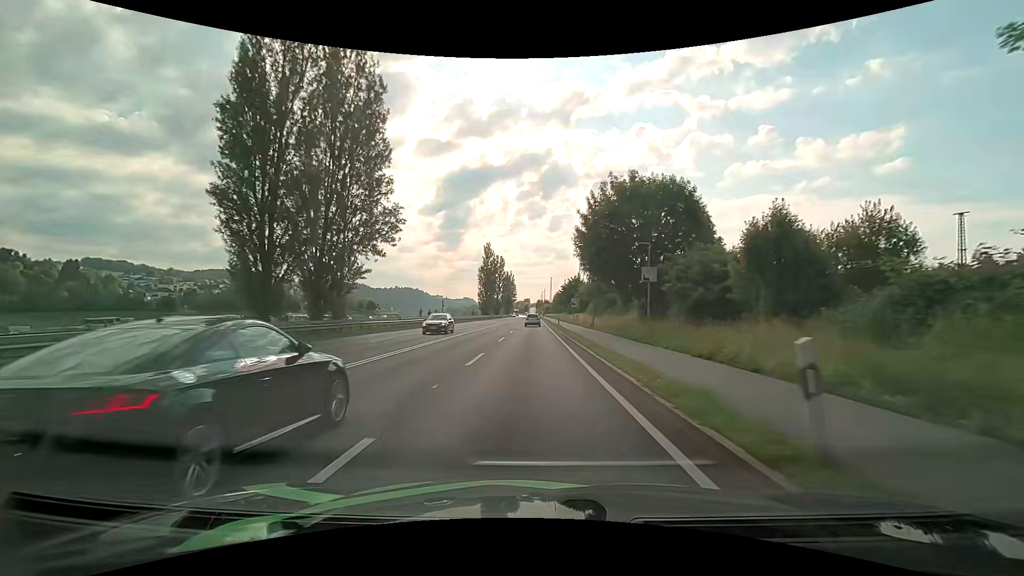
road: primary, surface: asphalt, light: Day
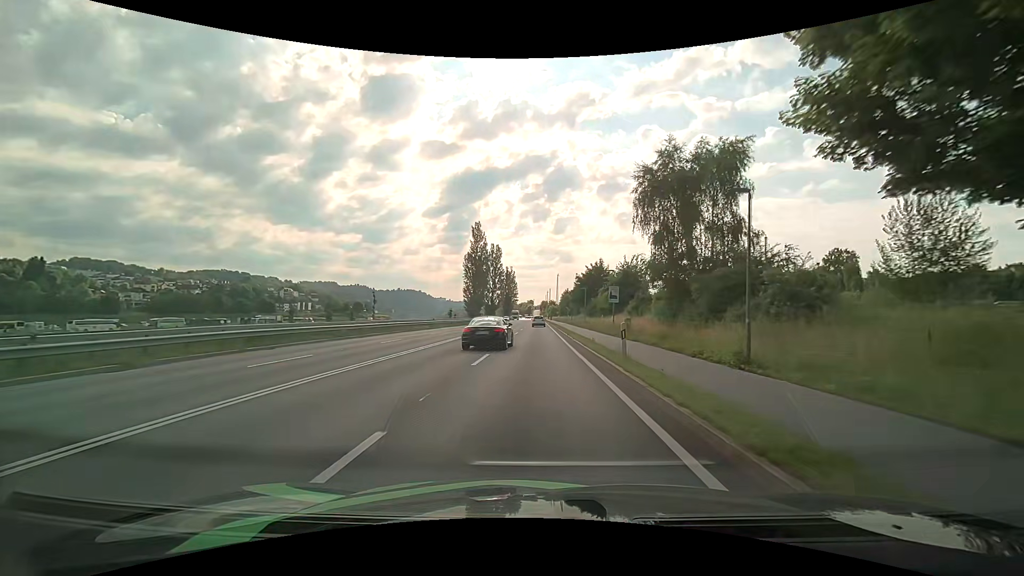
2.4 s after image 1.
(-0.4, +35.3) m; -1°
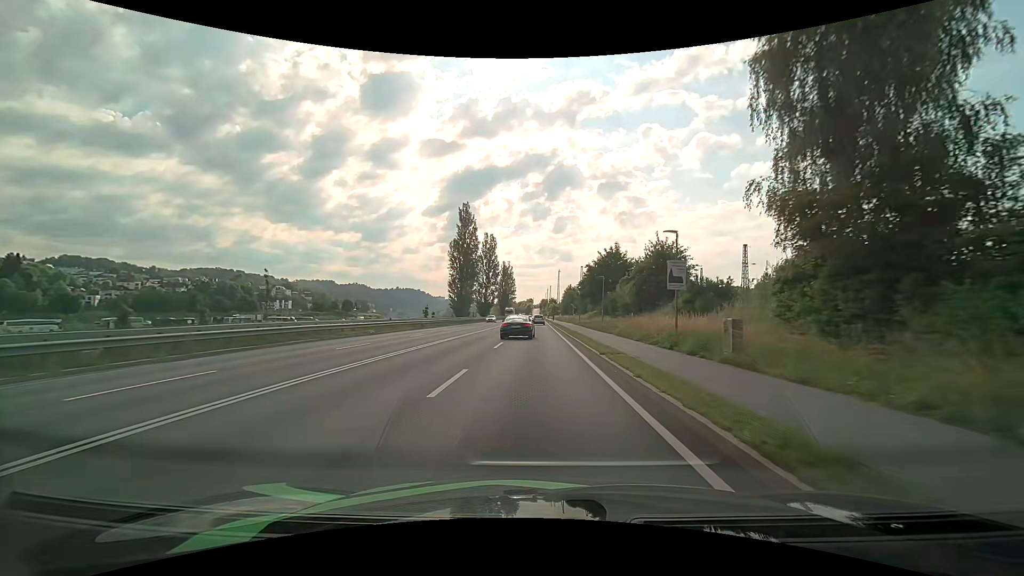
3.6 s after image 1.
(0.0, +17.6) m; 0°
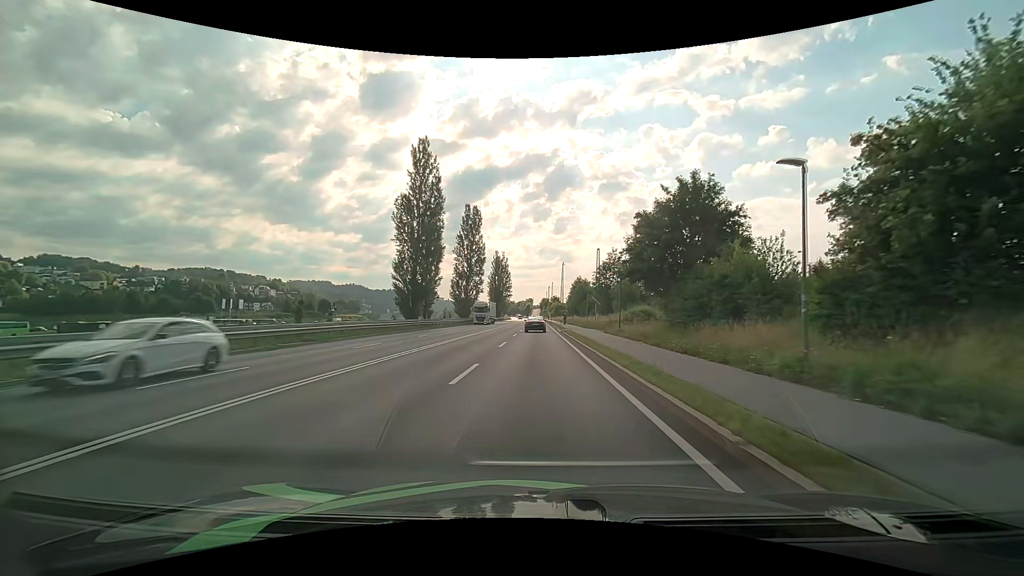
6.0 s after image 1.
(-0.2, +34.4) m; 0°
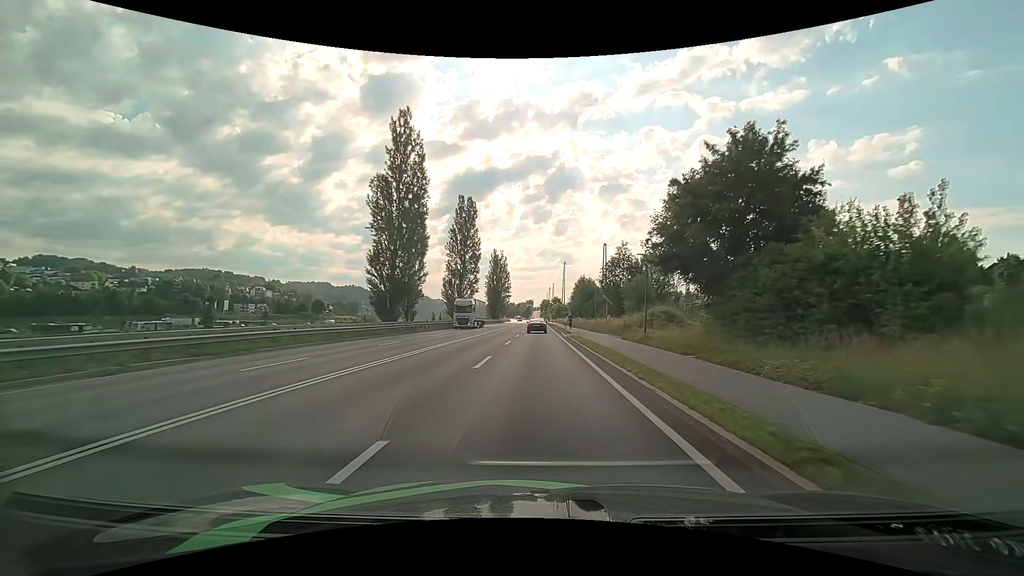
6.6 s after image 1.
(0.0, +8.5) m; 0°
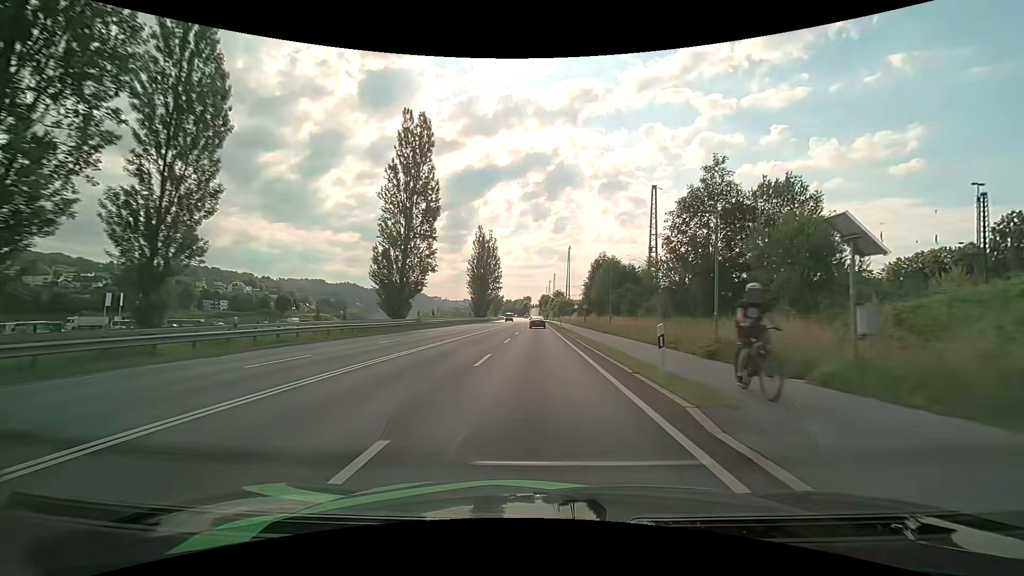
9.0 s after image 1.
(+0.1, +35.9) m; 0°
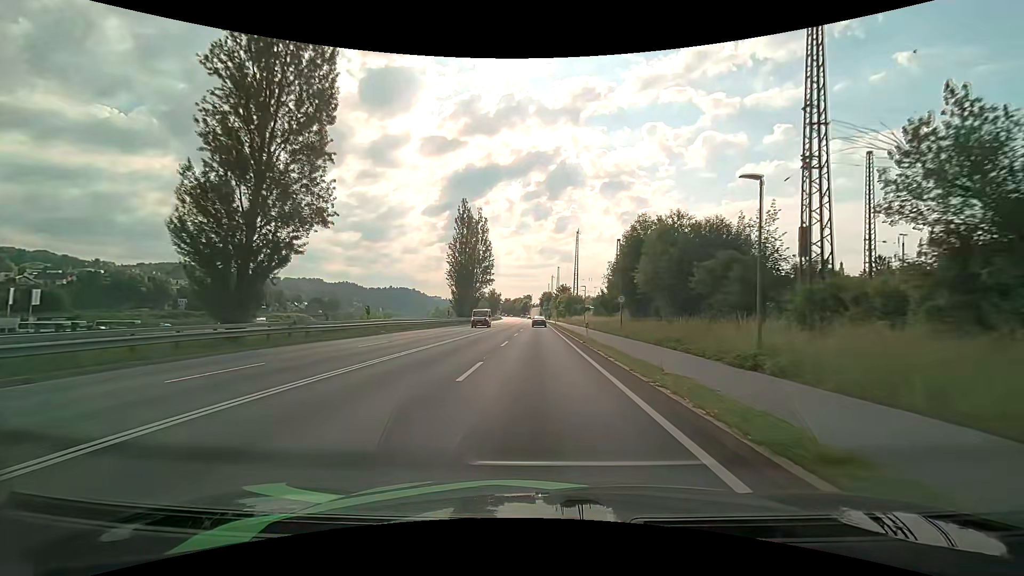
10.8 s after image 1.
(-0.1, +27.2) m; 0°
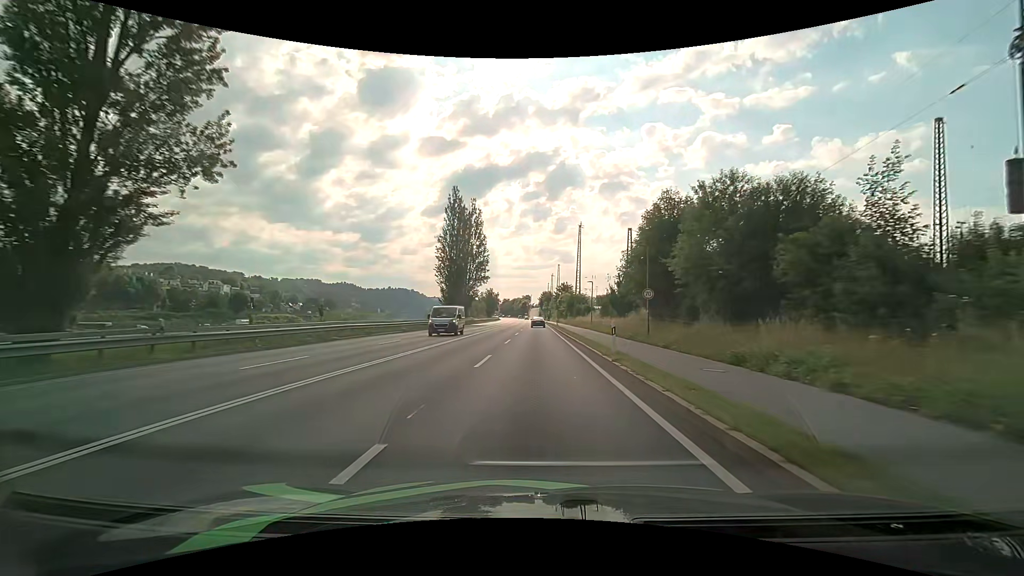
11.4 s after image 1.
(0.0, +9.2) m; 0°
(0, +10) (0, +20) (0, +30) (0, +40) (0, +50) (0, +60) (0, +70) (0, +80) (0, +90) (0, +100) m
